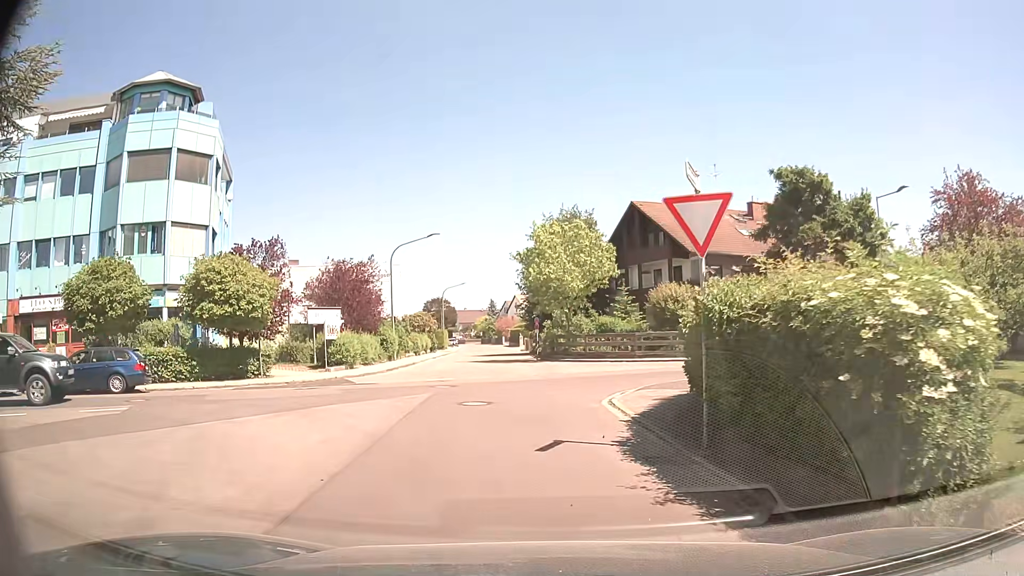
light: Day
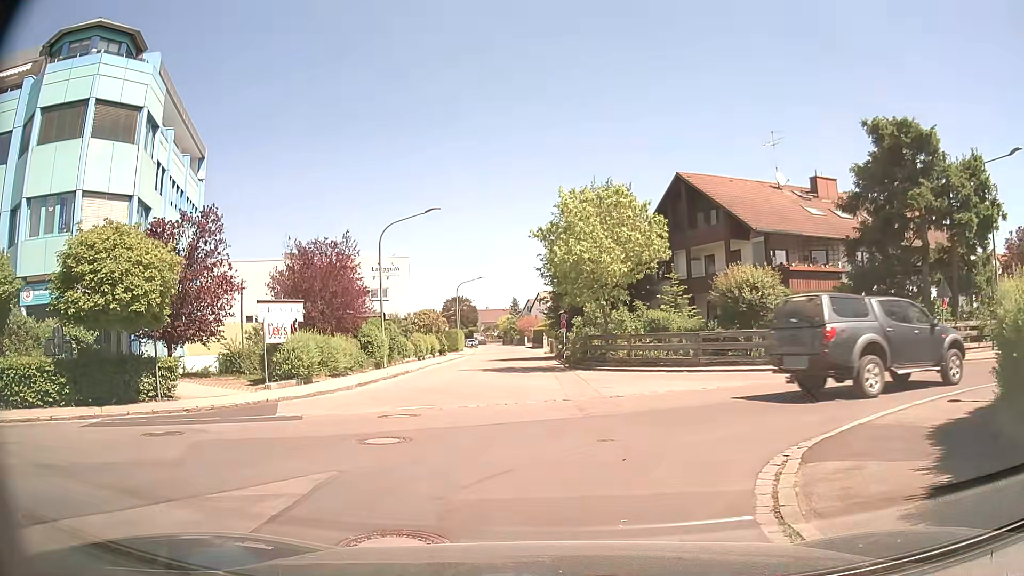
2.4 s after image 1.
(-0.2, +8.4) m; +1°
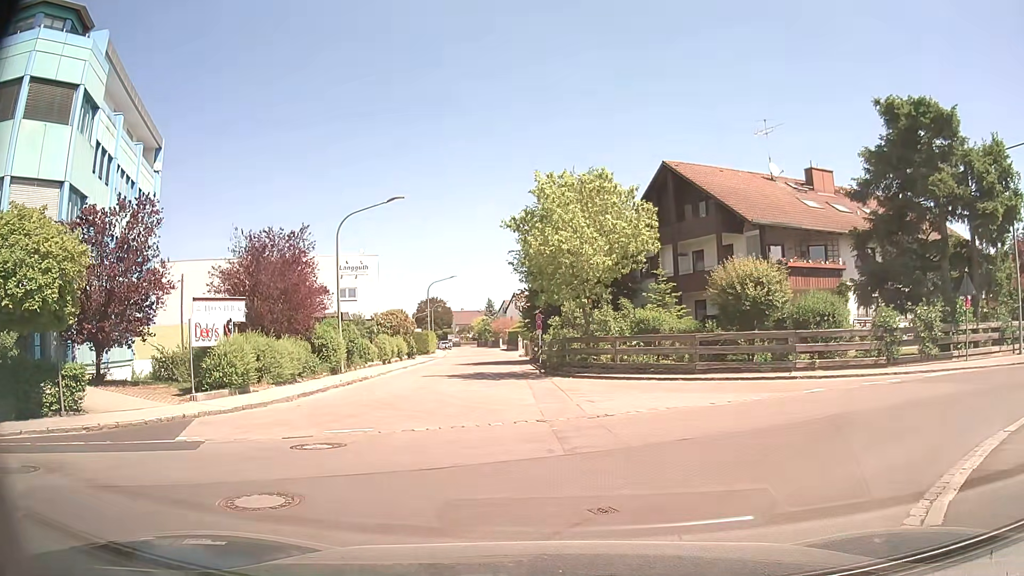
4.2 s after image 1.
(-0.1, +3.0) m; 0°
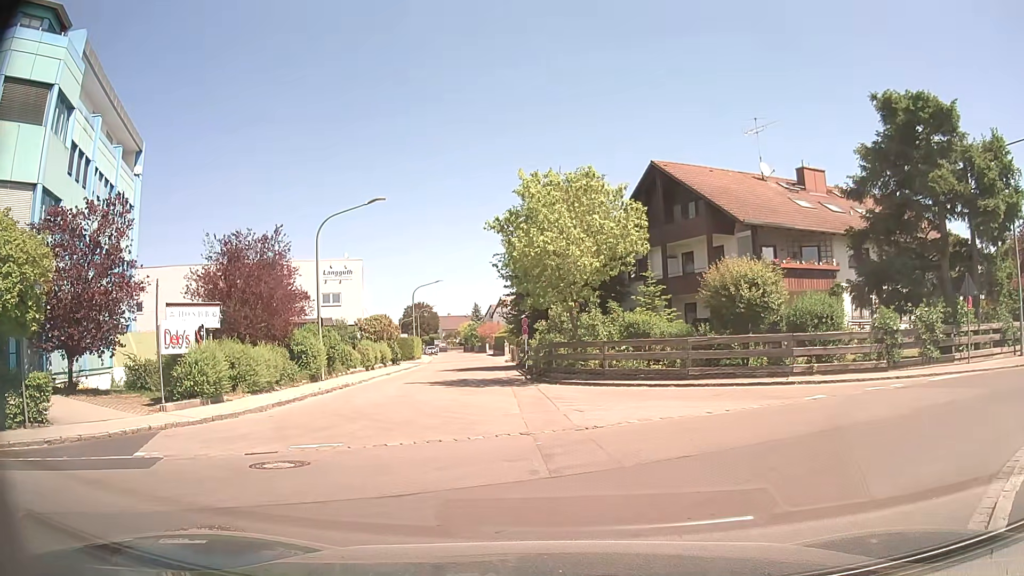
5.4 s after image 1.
(0.0, +0.9) m; 0°
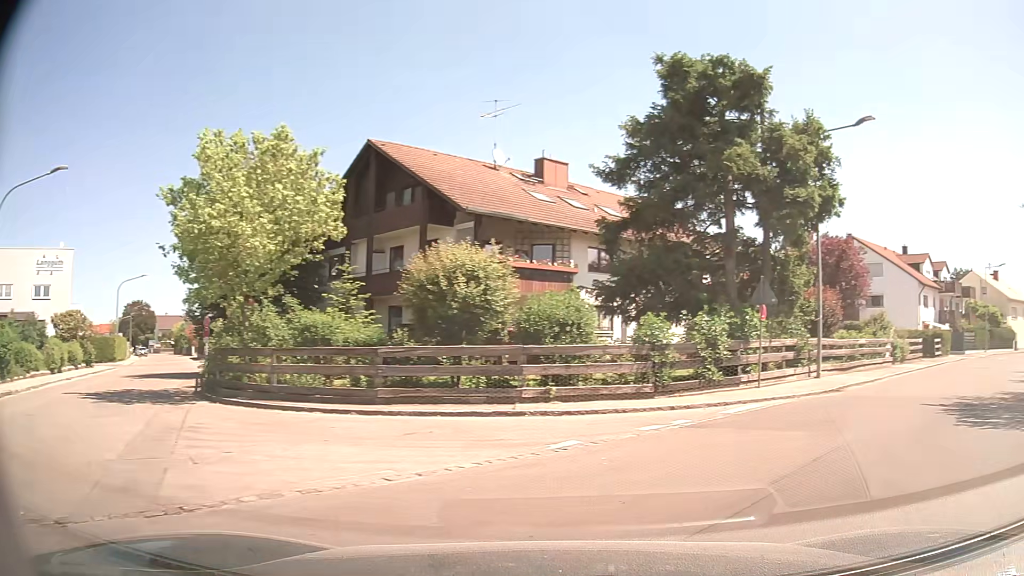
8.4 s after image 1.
(+0.7, +5.6) m; +21°
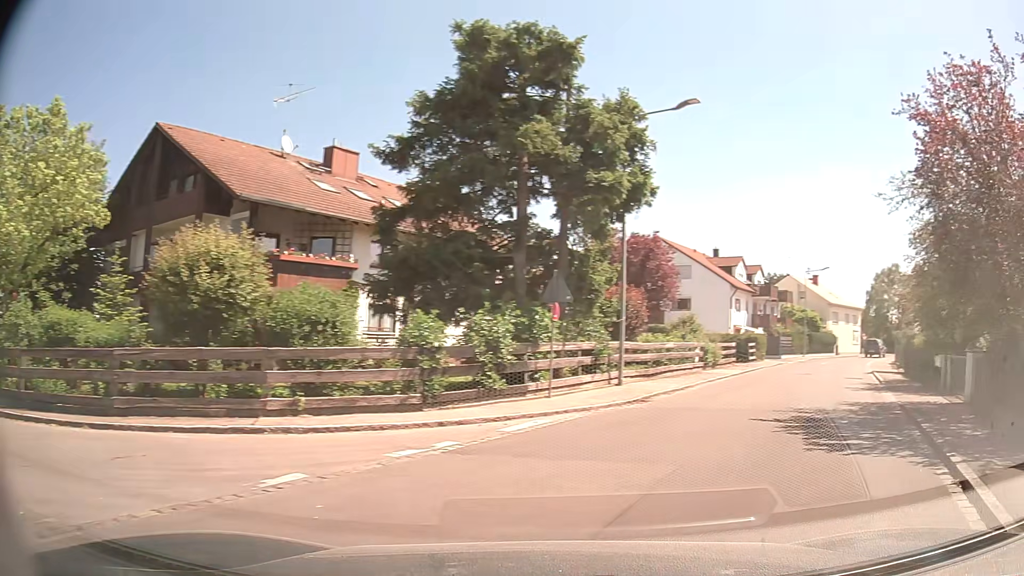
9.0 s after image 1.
(+0.4, +2.5) m; +18°
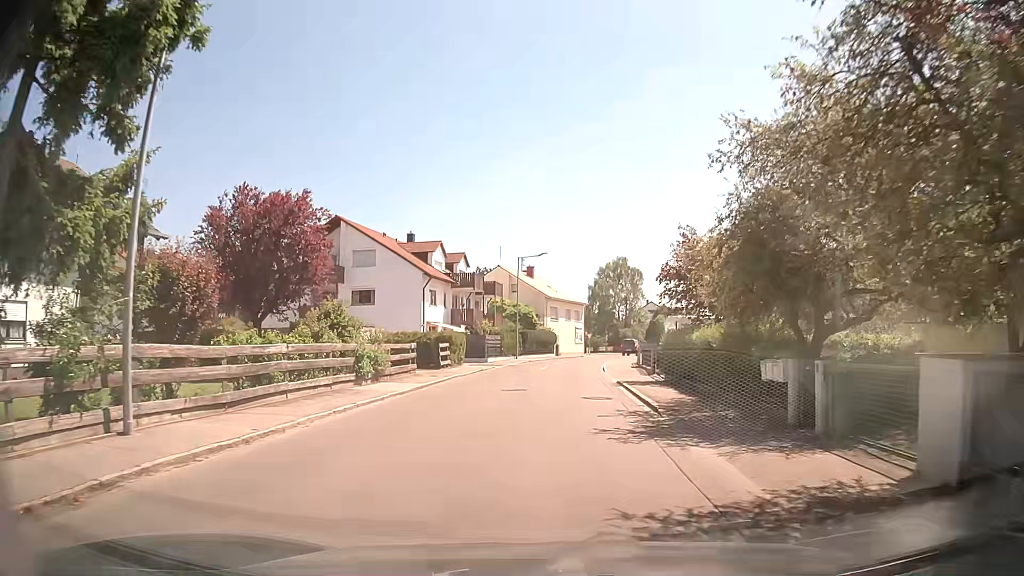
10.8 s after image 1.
(+3.9, +10.7) m; +26°
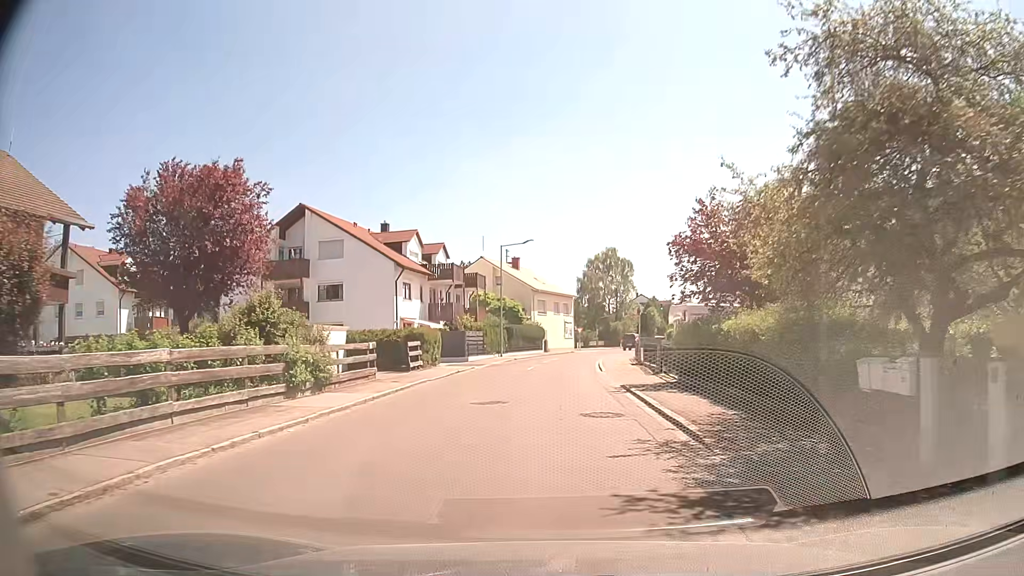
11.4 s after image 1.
(+0.1, +4.9) m; +1°
